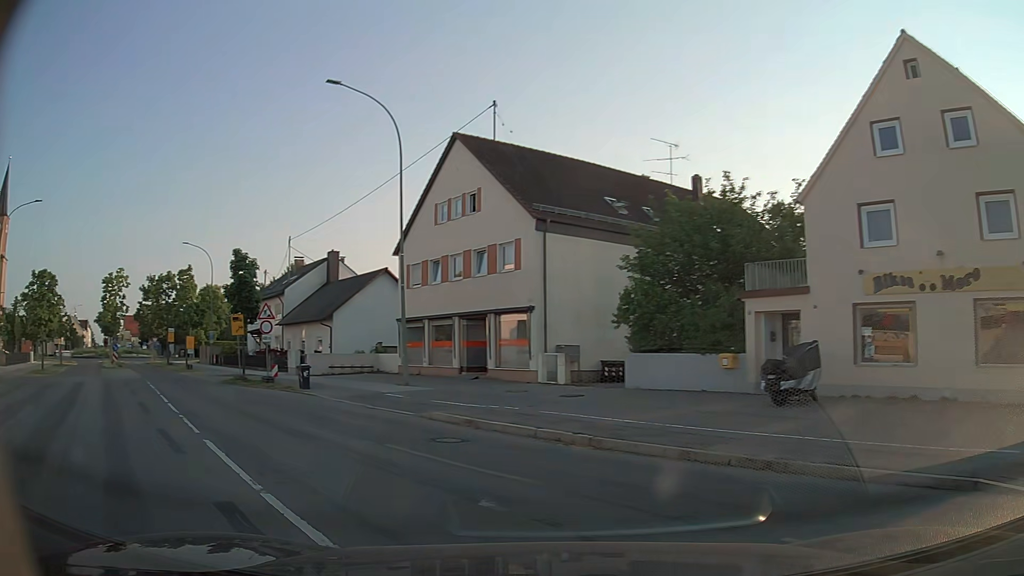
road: tertiary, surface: asphalt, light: Day
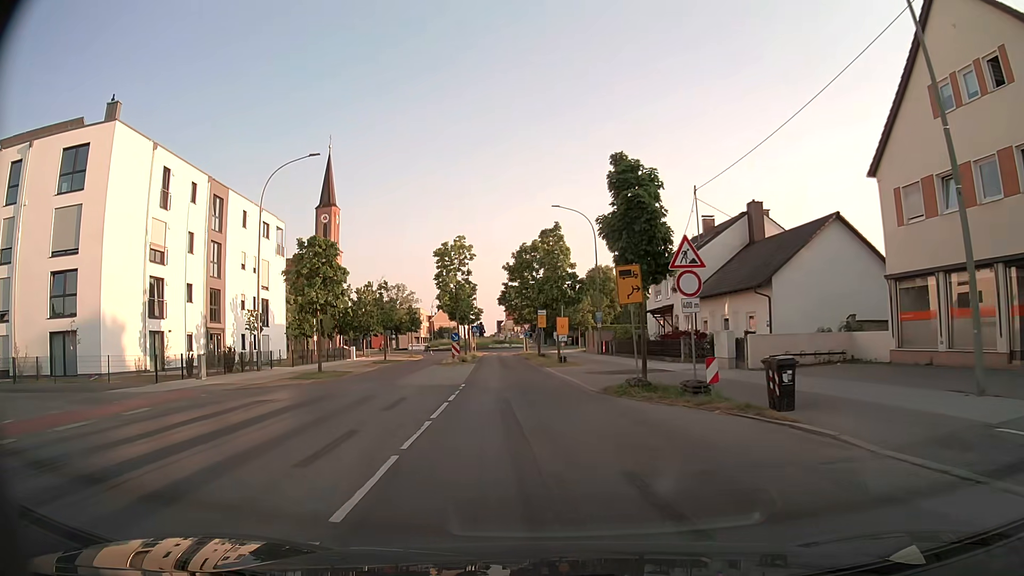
(-5.0, +13.7) m; -33°
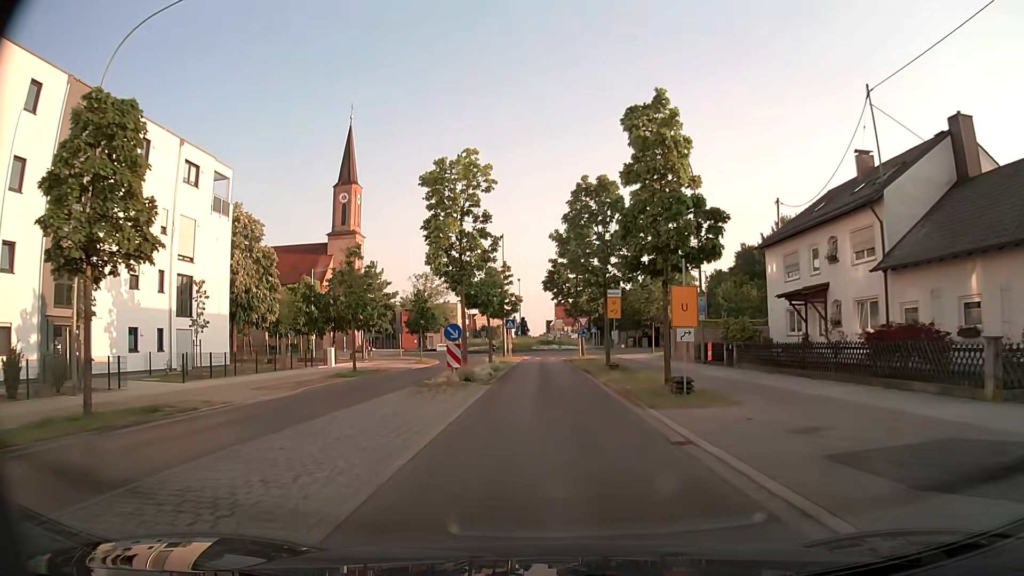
(-0.7, +20.7) m; -3°
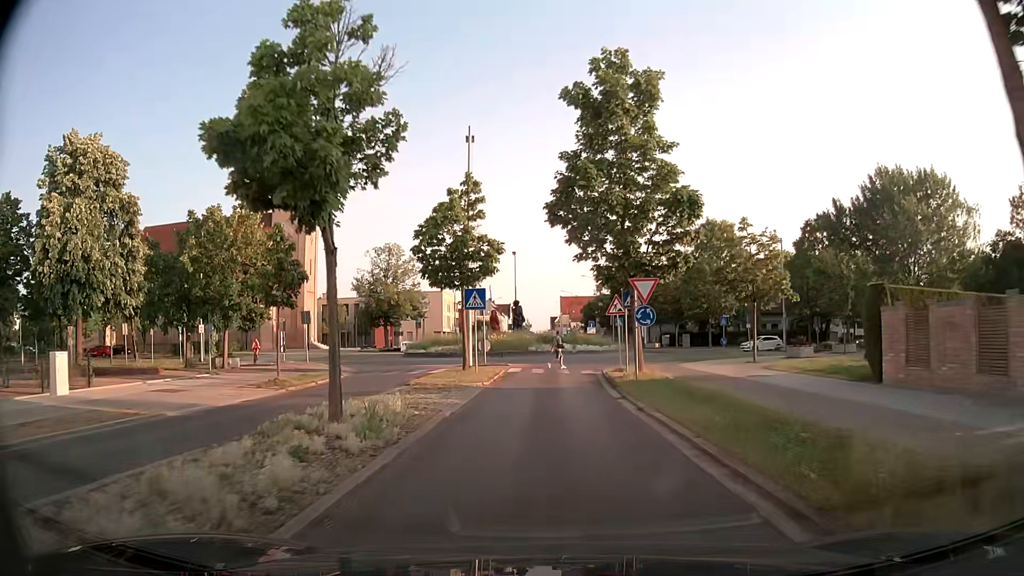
(-0.1, +27.7) m; 0°
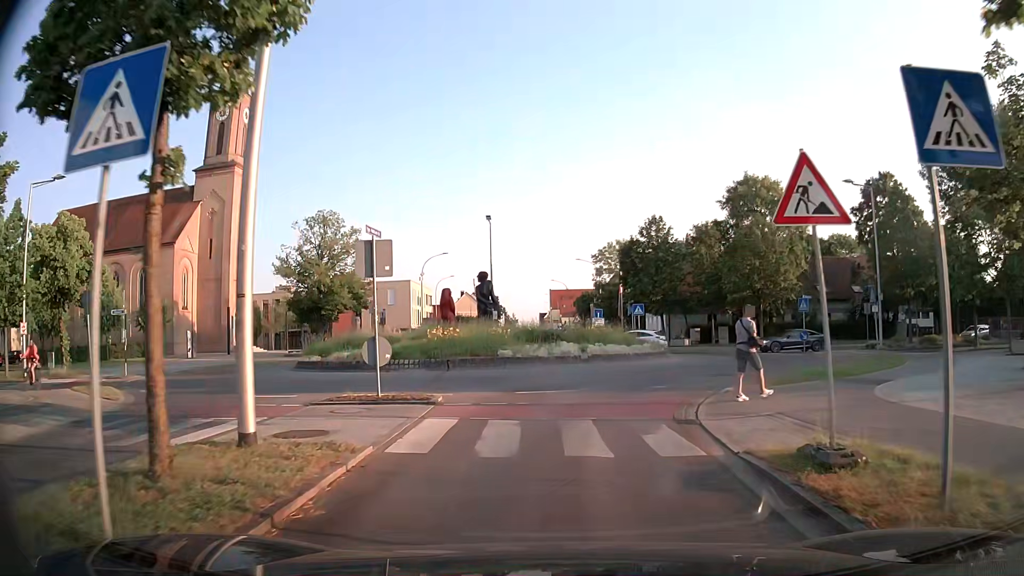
(0.0, +19.9) m; +1°
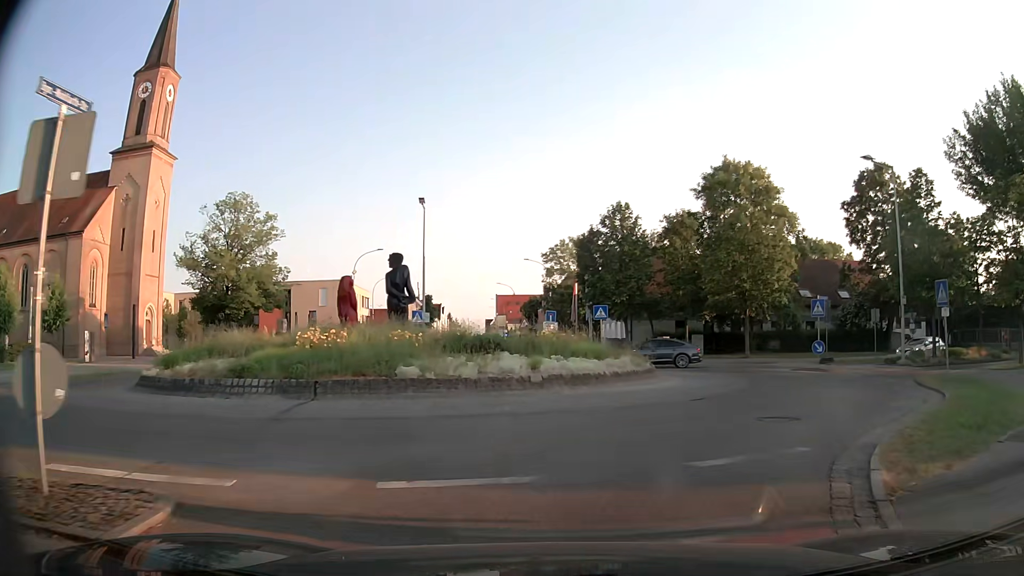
(+0.2, +8.7) m; +4°
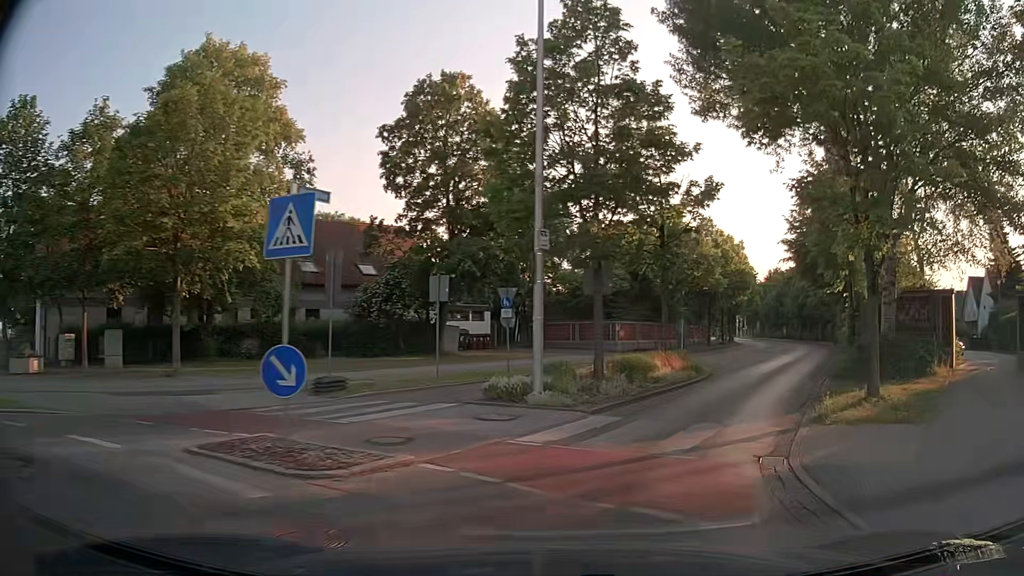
(+8.0, +20.0) m; +41°
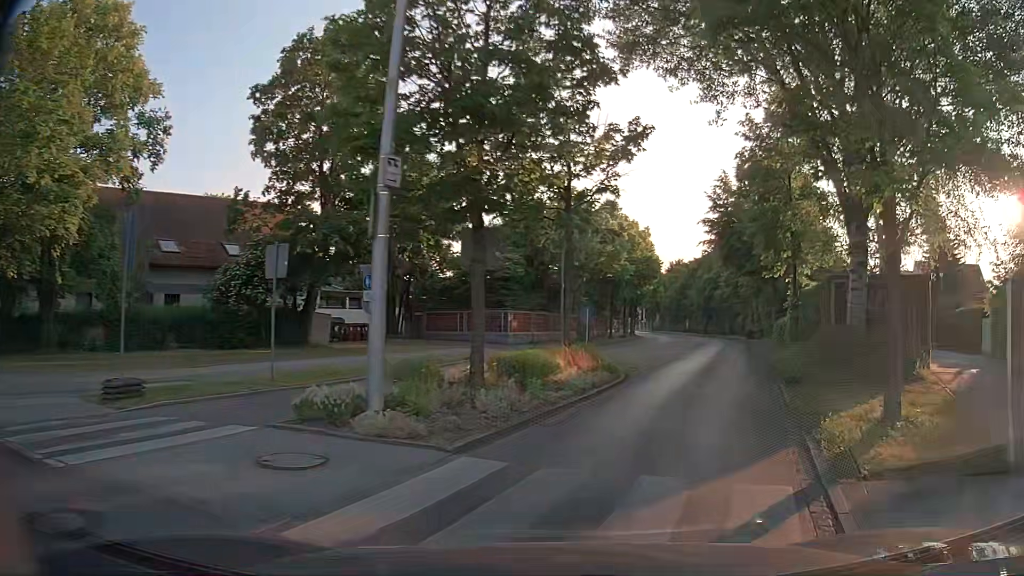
(+0.4, +4.9) m; +9°
(+1, +10) (+4, +19) (+7, +29) (+10, +39) (+13, +48) (+15, +58) (+18, +68) (+20, +77) (+21, +87) (+22, +97) m
